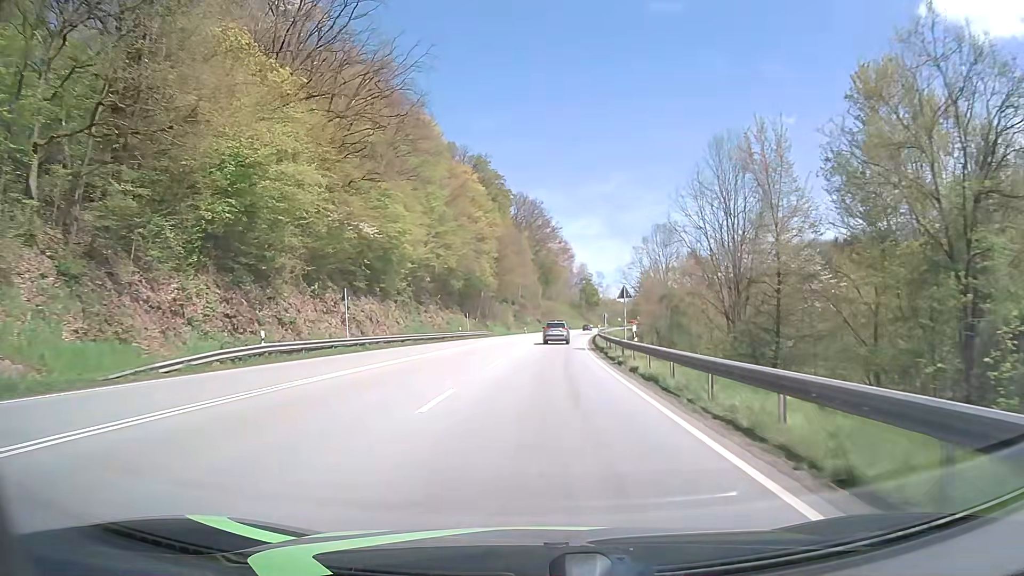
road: primary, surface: asphalt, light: Day
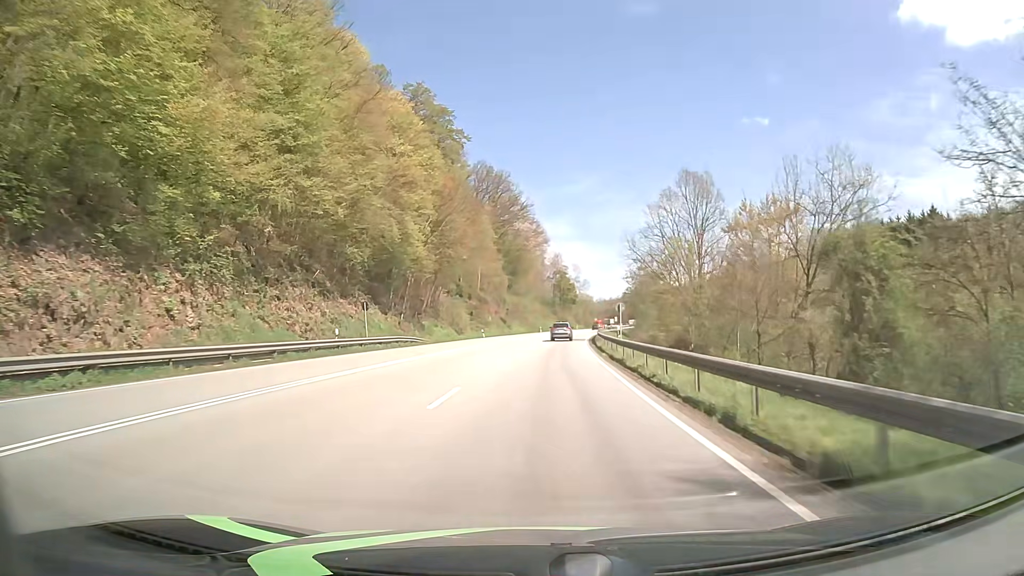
(+0.9, +35.3) m; +3°
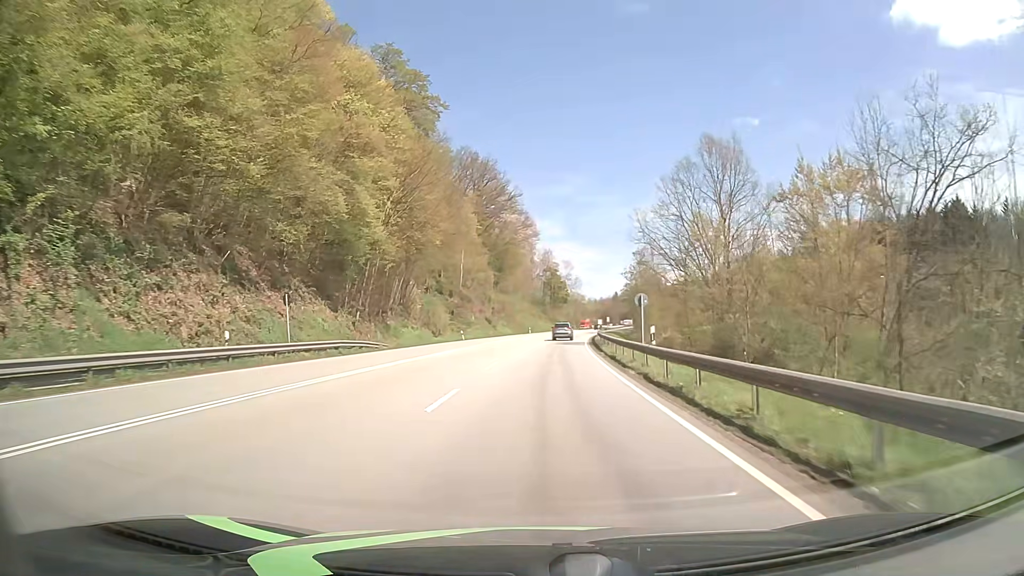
(+0.1, +12.0) m; +1°
